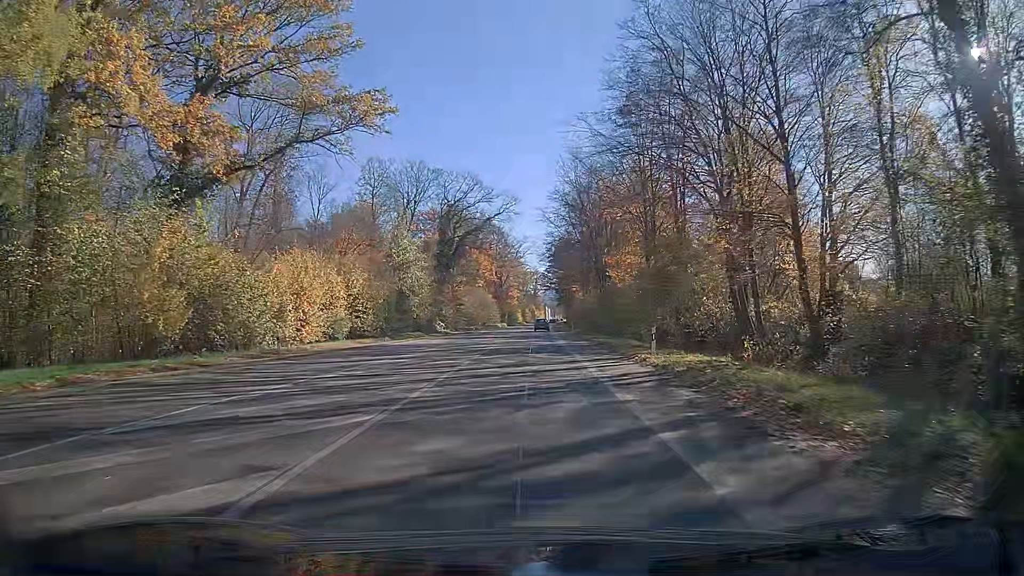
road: secondary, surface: asphalt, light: Day
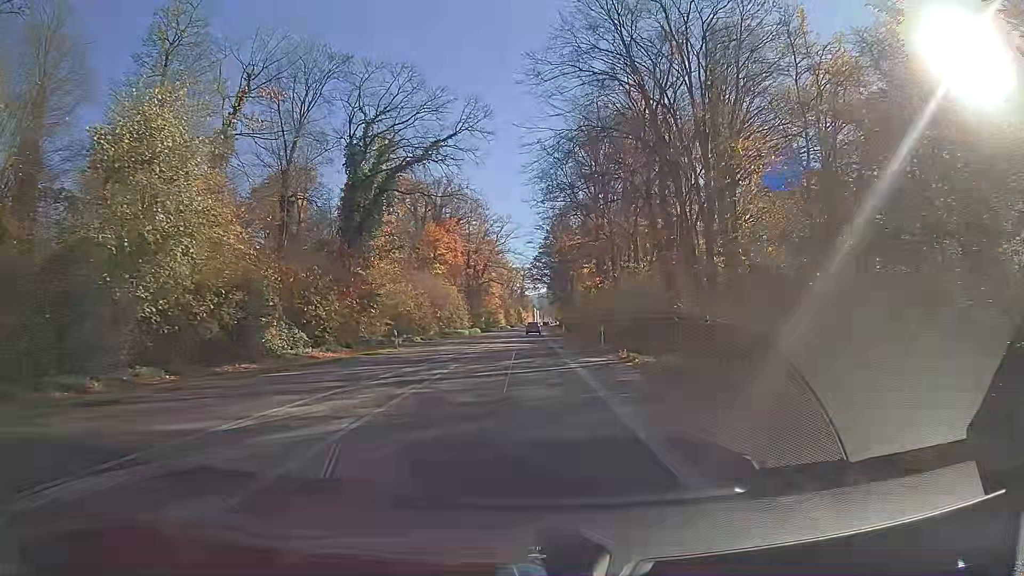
(+0.9, +43.4) m; +2°
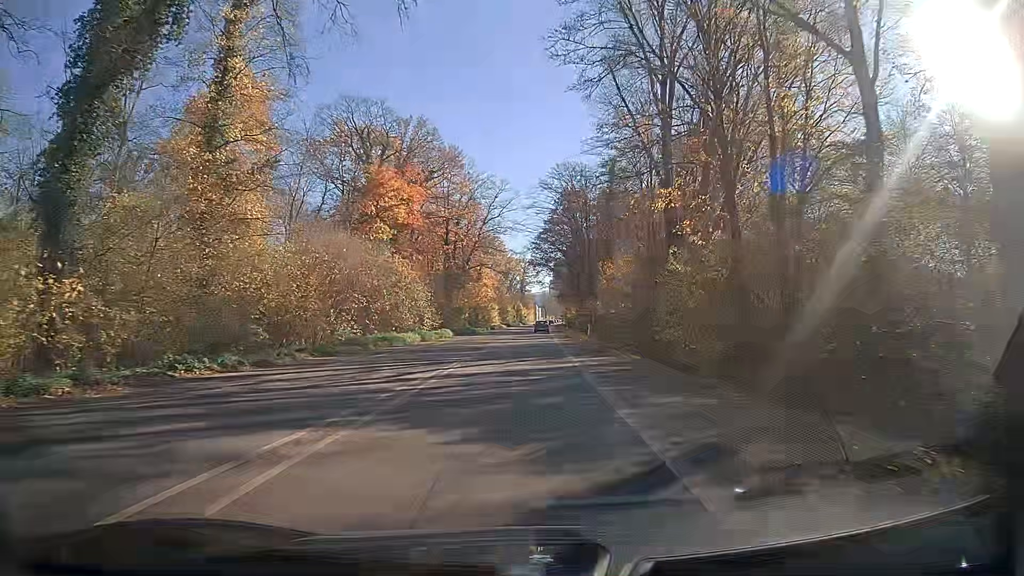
(+0.1, +35.1) m; +1°
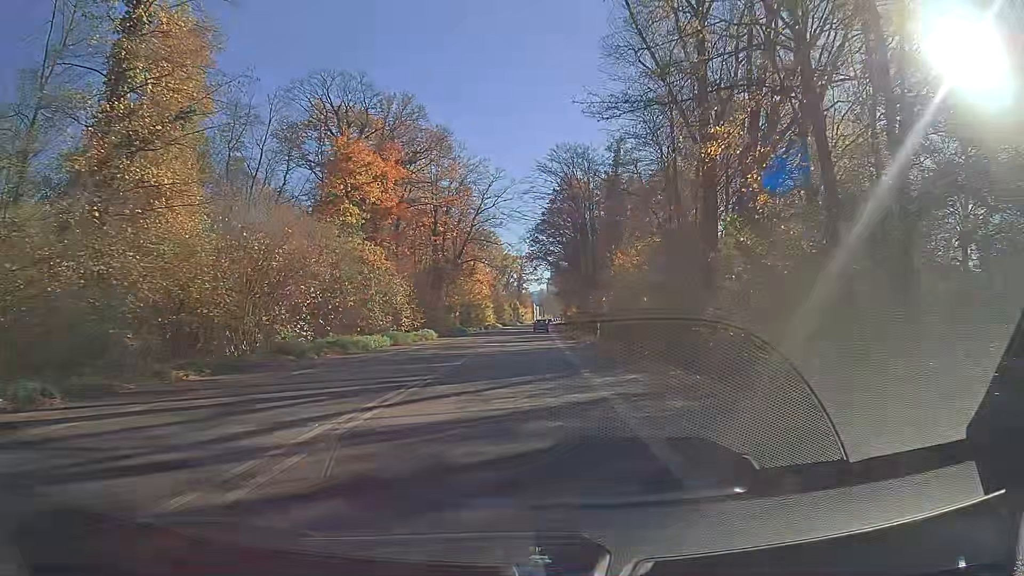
(0.0, +8.8) m; 0°
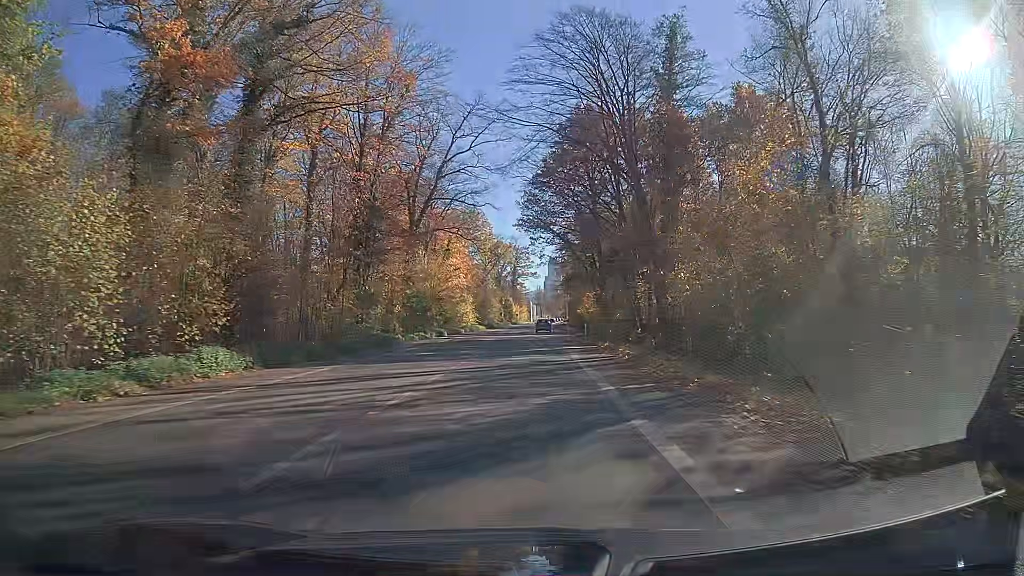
(-0.3, +35.3) m; 0°
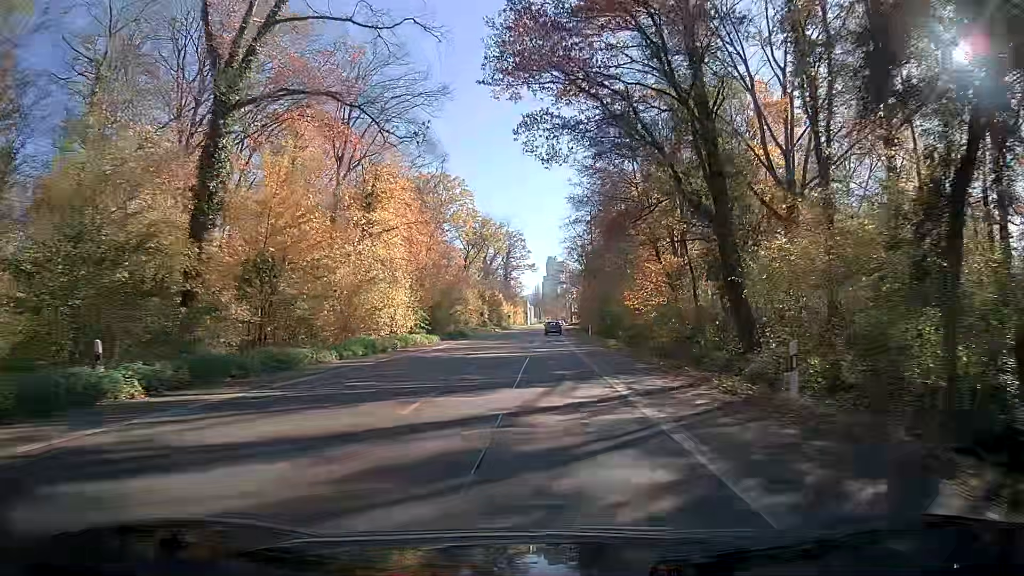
(0.0, +44.3) m; 0°
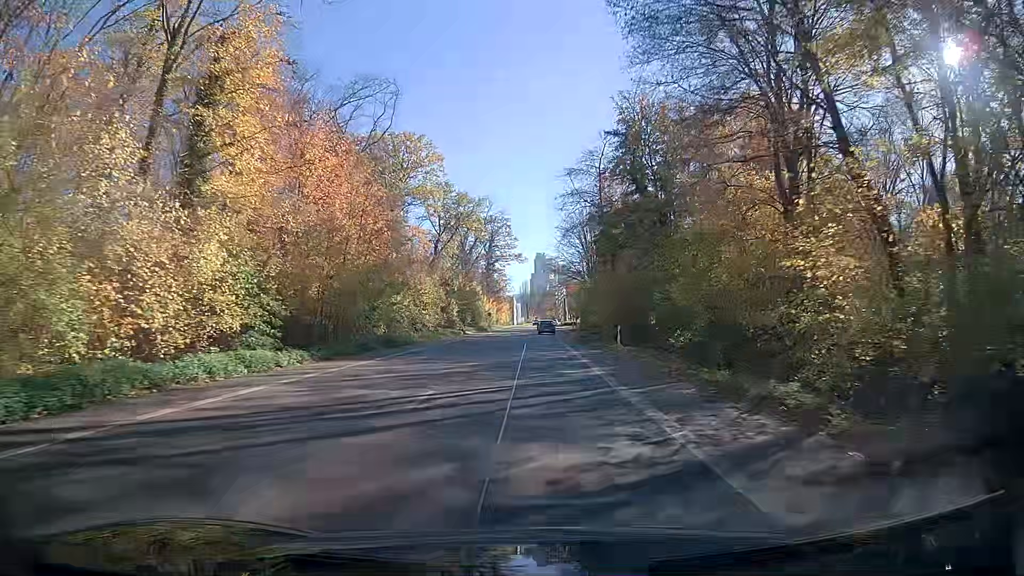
(+0.4, +26.6) m; +2°
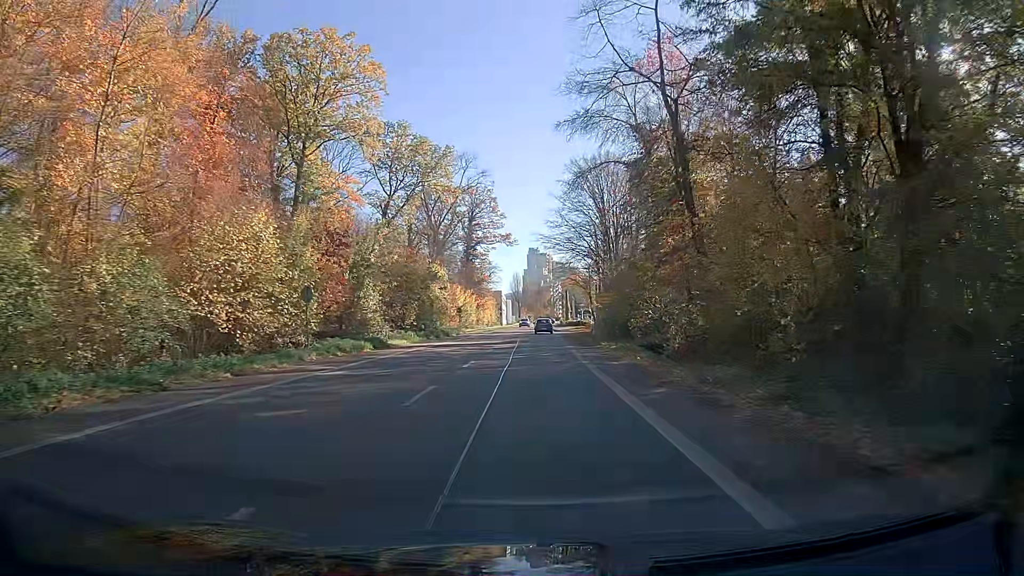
(0.0, +34.8) m; 0°
